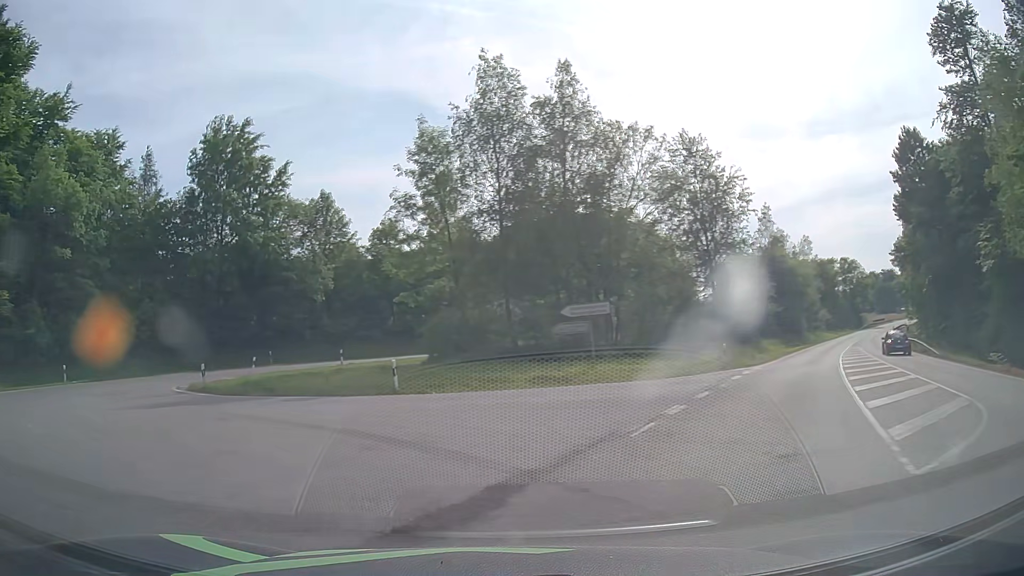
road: secondary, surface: asphalt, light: Day
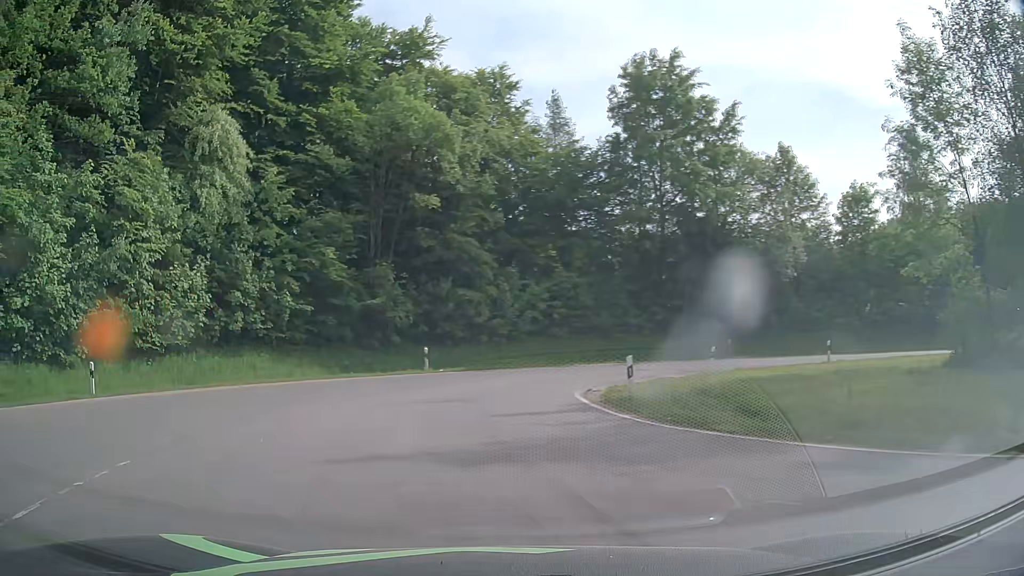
(-4.3, +11.1) m; -41°
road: tertiary
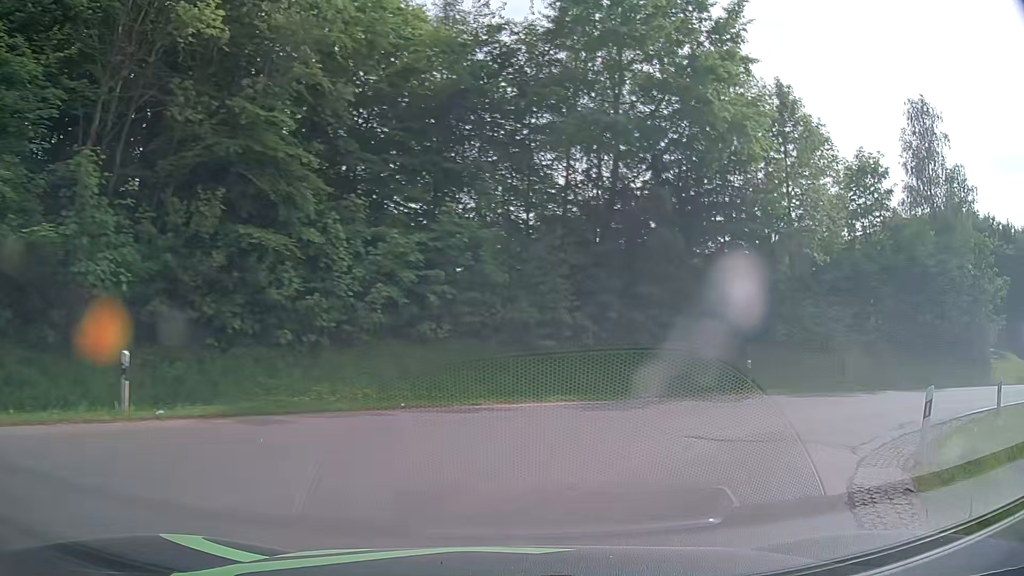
(-0.2, +18.8) m; +15°
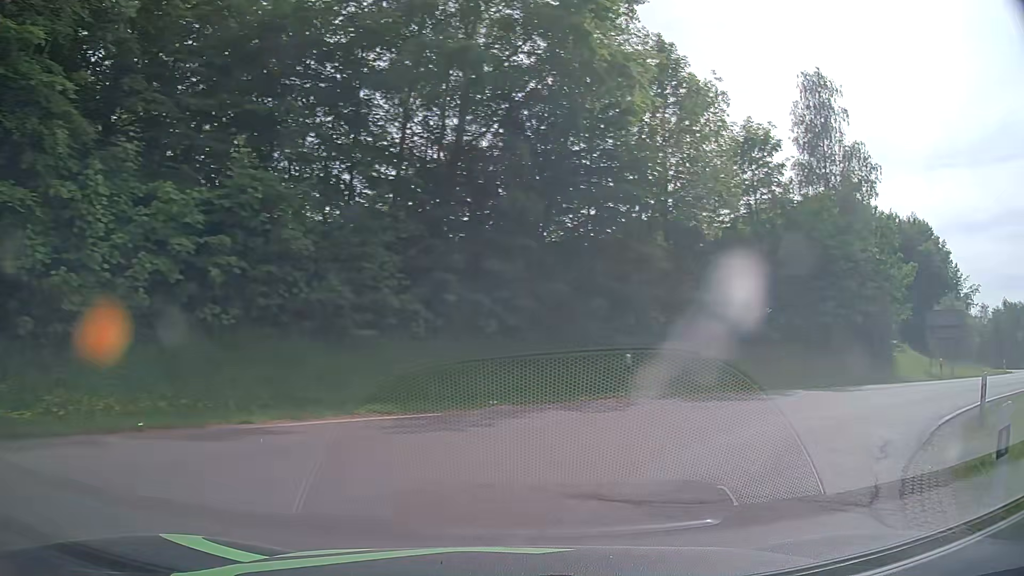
(+0.5, +4.7) m; +12°
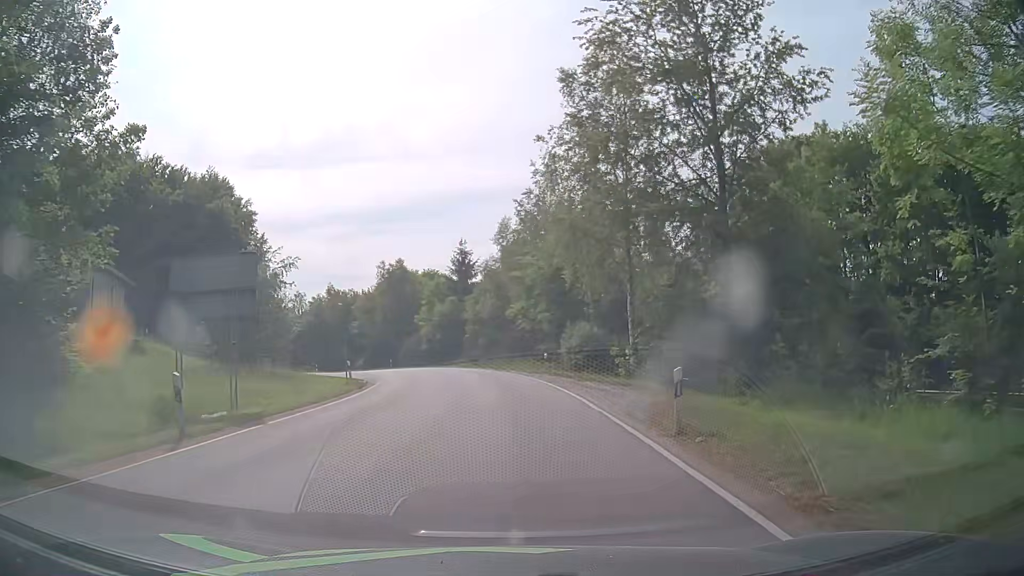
(+14.5, +19.3) m; +61°
(0, +10) (0, +20) (-1, +30) (-2, +40) (-5, +50) (-8, +59) (-12, +68) (-16, +77) (-22, +86) (-28, +94) m
